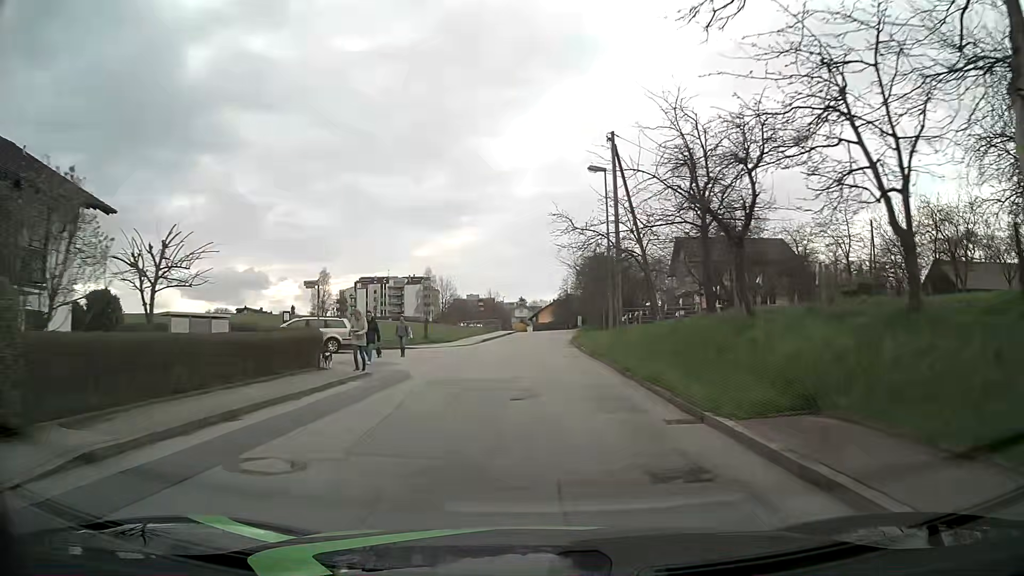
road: unclassified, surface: asphalt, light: Day
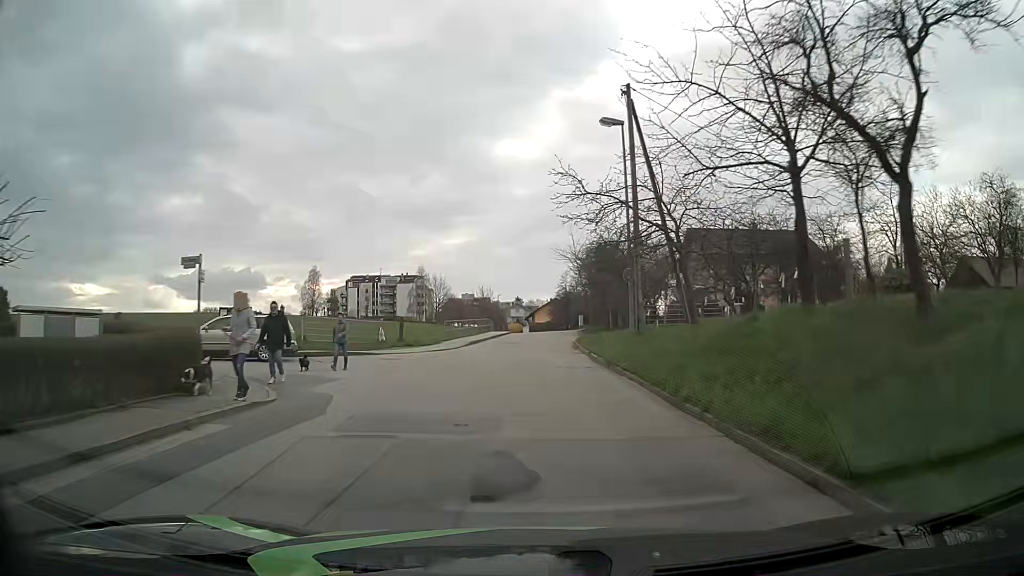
(0.0, +7.0) m; 0°
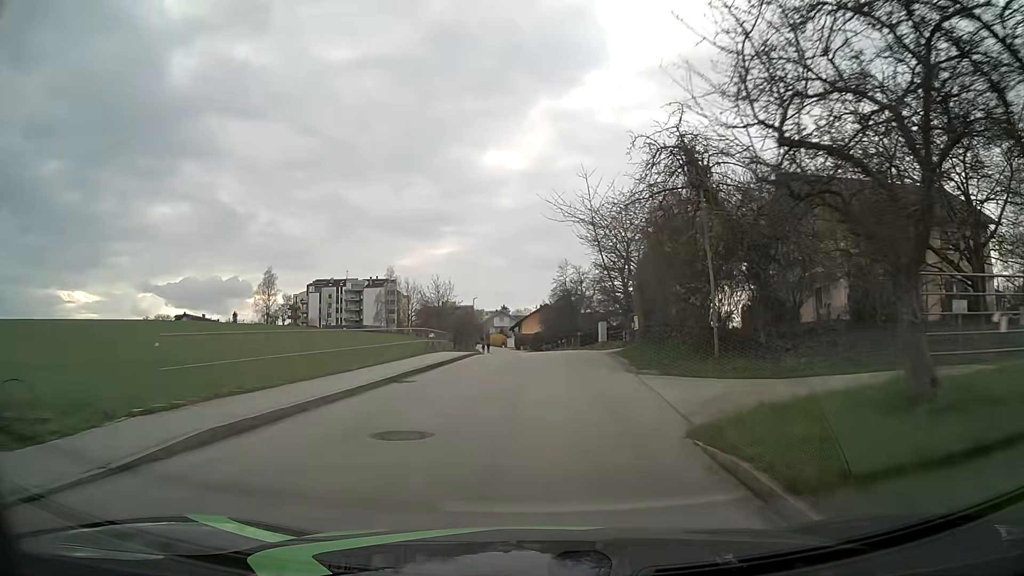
(+0.3, +29.1) m; +2°
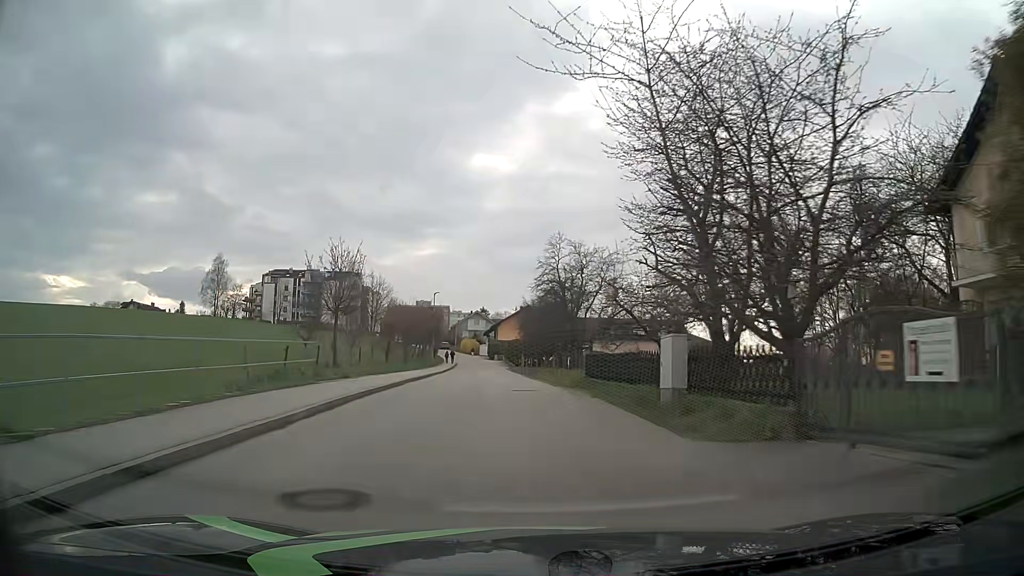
(+0.2, +22.1) m; +1°
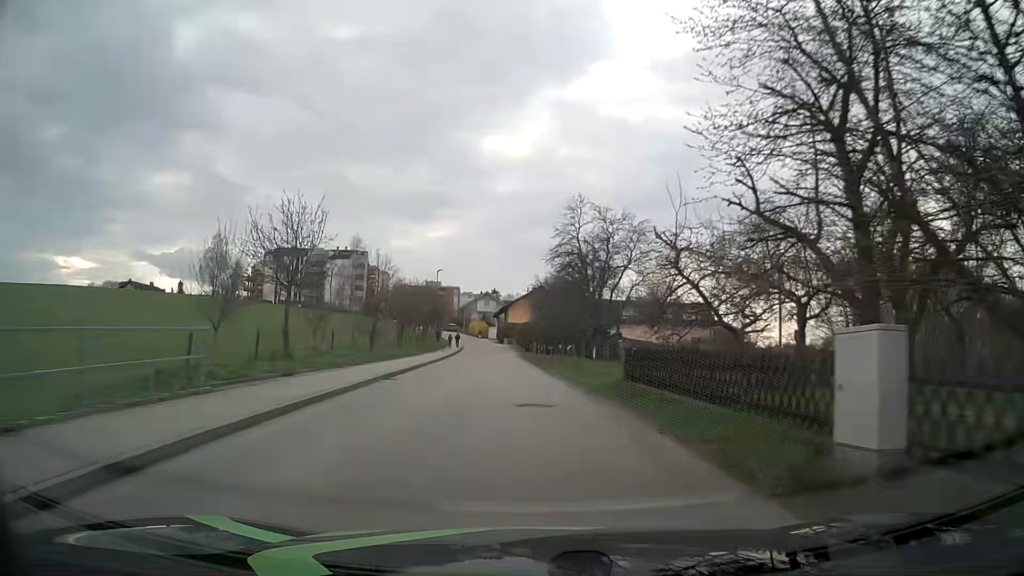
(0.0, +7.3) m; -1°
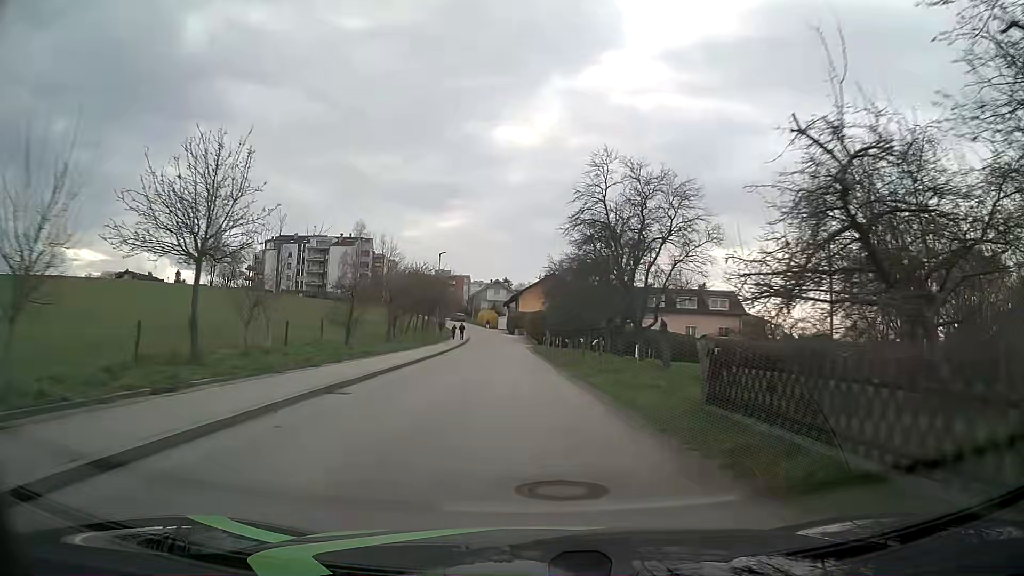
(0.0, +7.2) m; 0°
